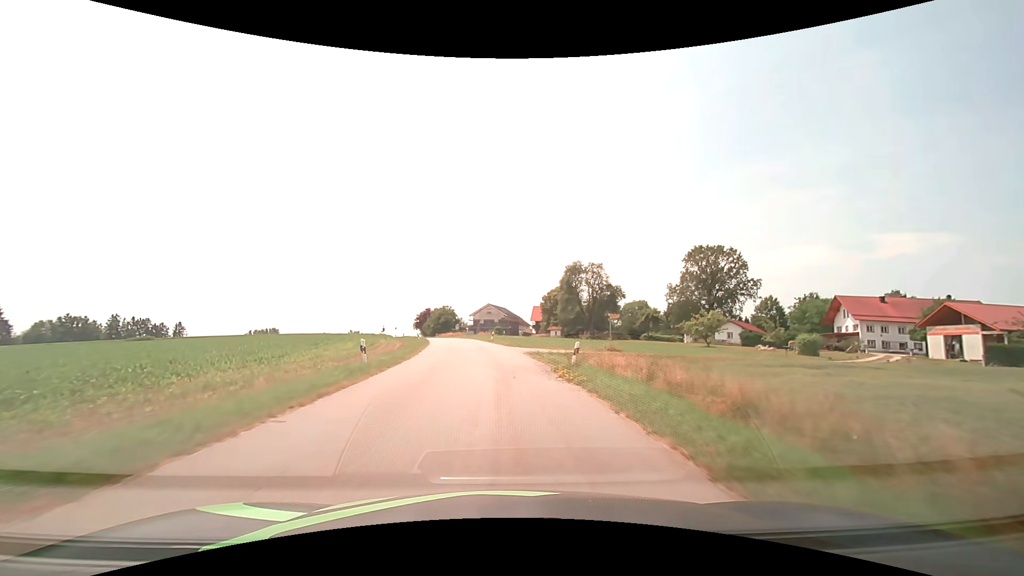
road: tertiary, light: Day
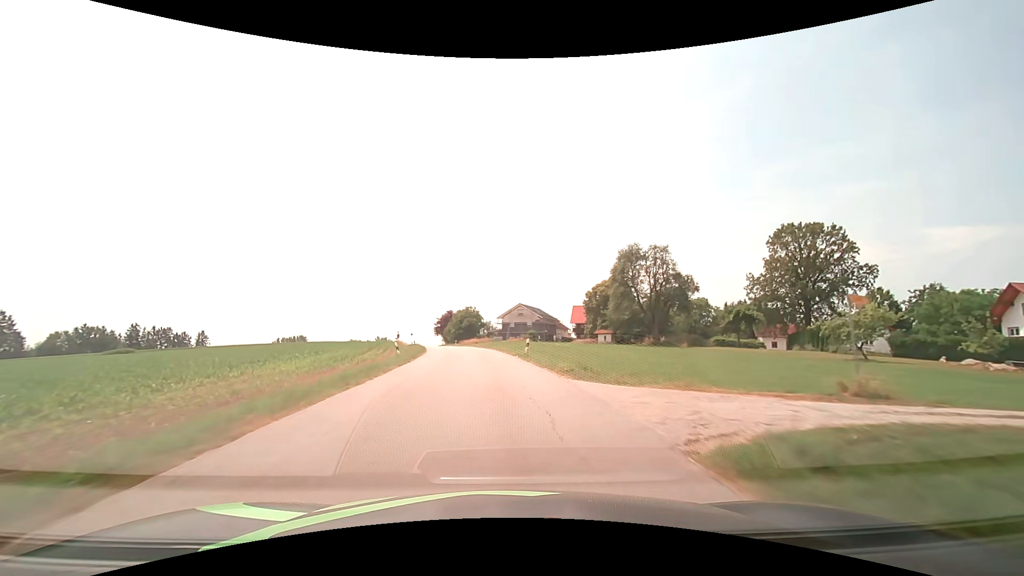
(-0.7, +21.6) m; -4°
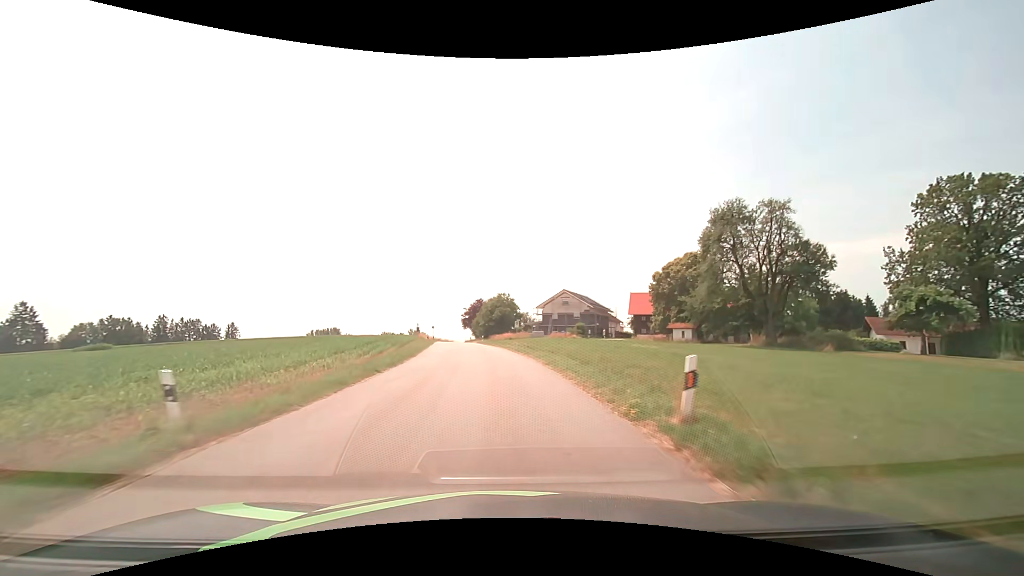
(-0.5, +21.4) m; -3°
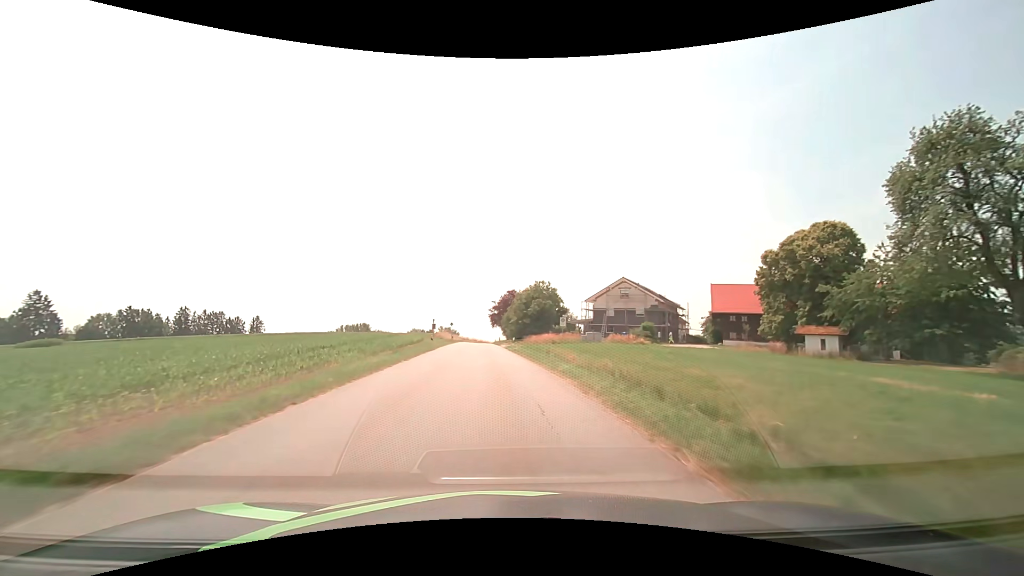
(-0.8, +21.4) m; -4°
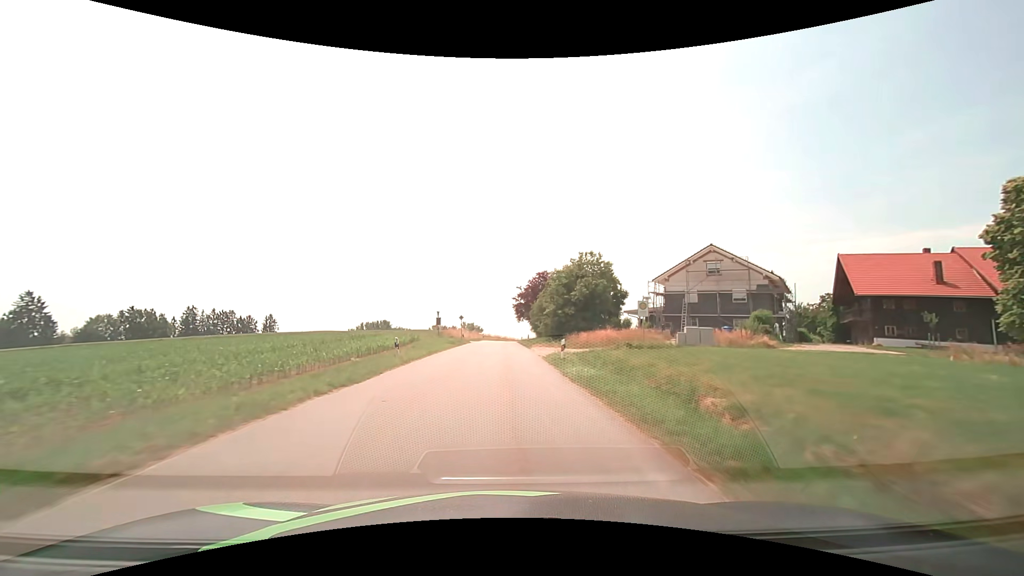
(-0.6, +21.5) m; -3°
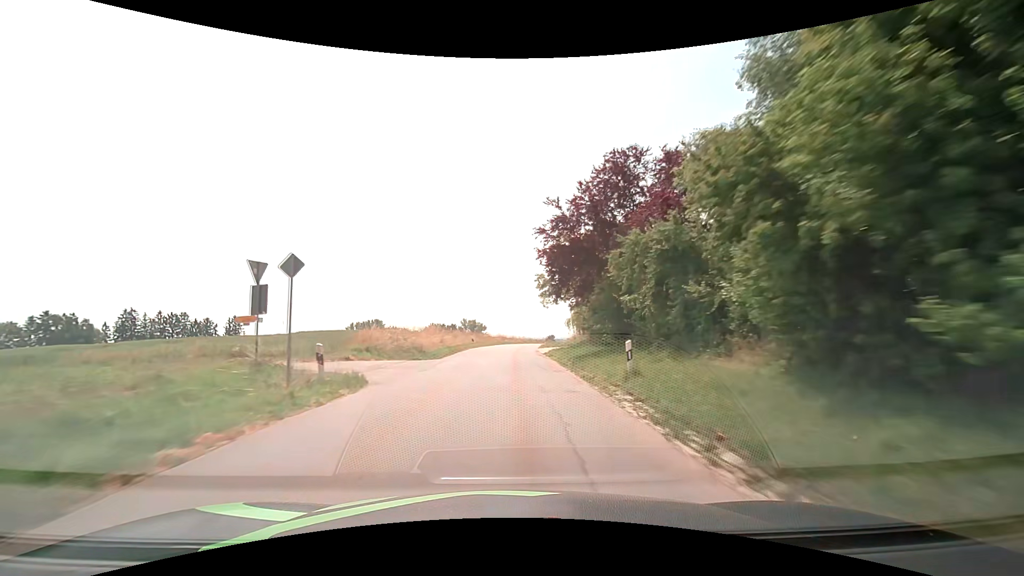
(-0.5, +43.4) m; -1°
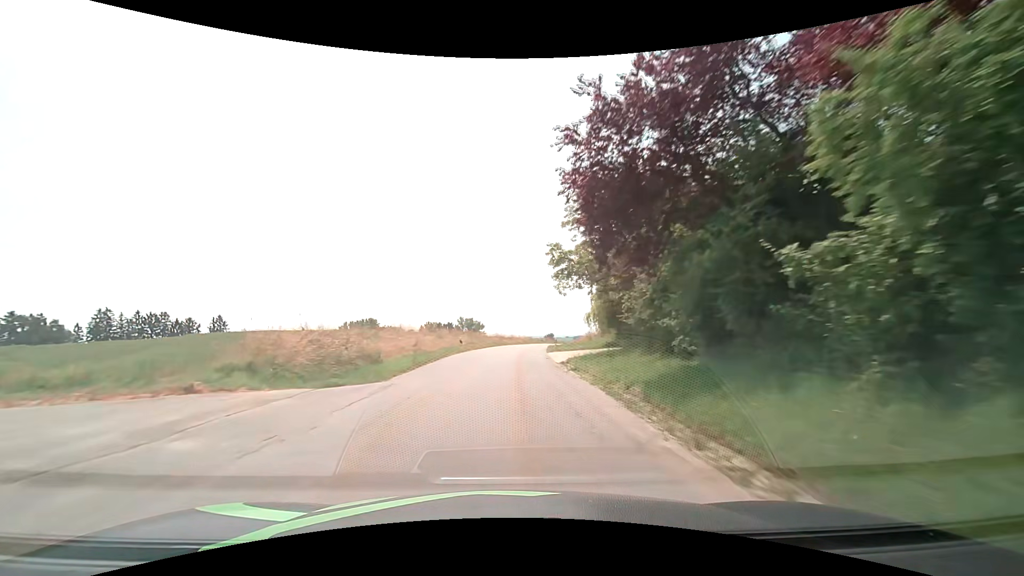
(0.0, +10.9) m; +1°
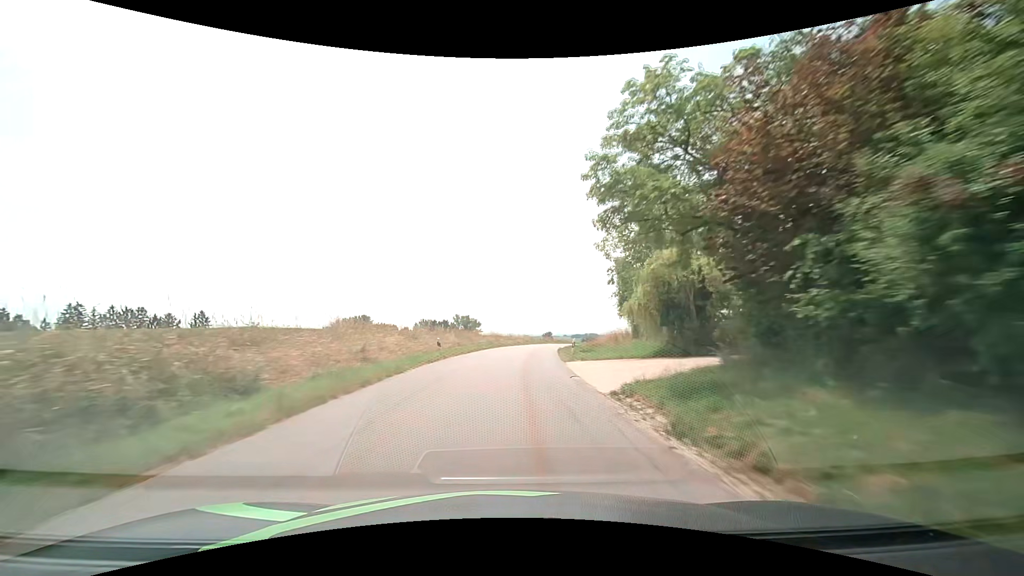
(-0.1, +10.9) m; -1°
(0, +10) (0, +20) (+1, +30) (+2, +40) (+4, +50) (+5, +60) (+8, +69) (+10, +79) (+13, +89) (+16, +98) m
